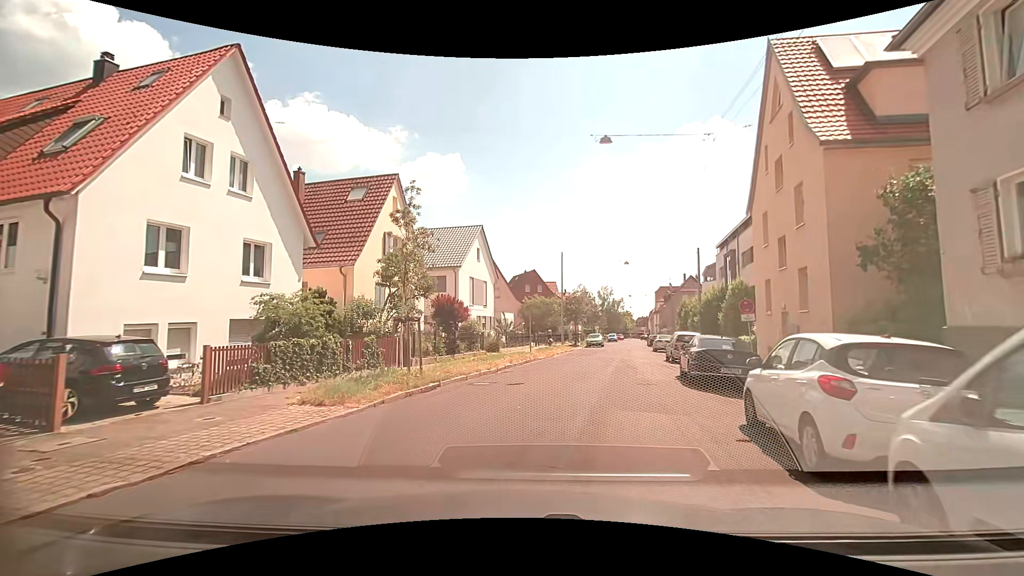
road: residential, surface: asphalt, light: Day
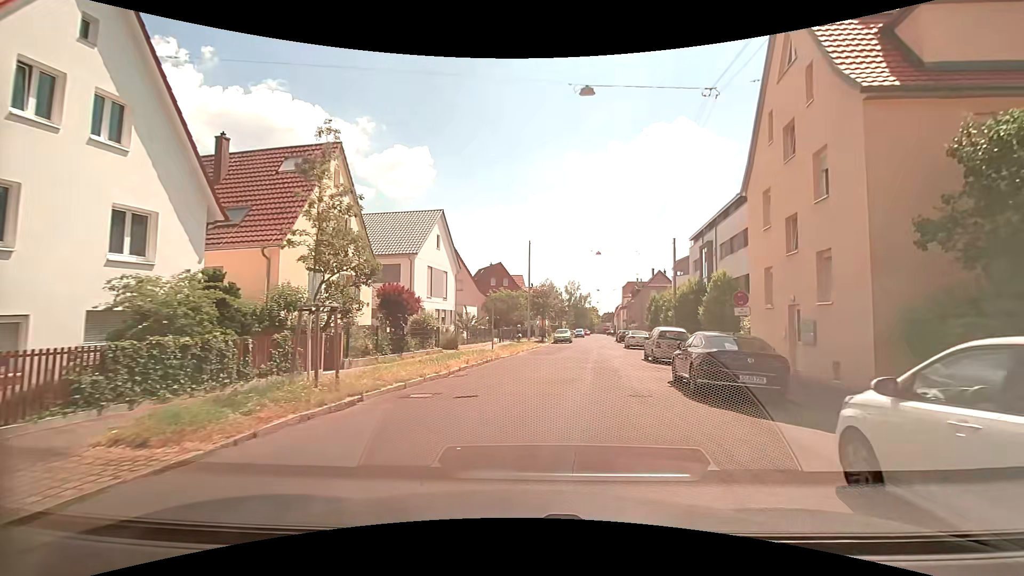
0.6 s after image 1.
(+0.1, +3.6) m; +3°
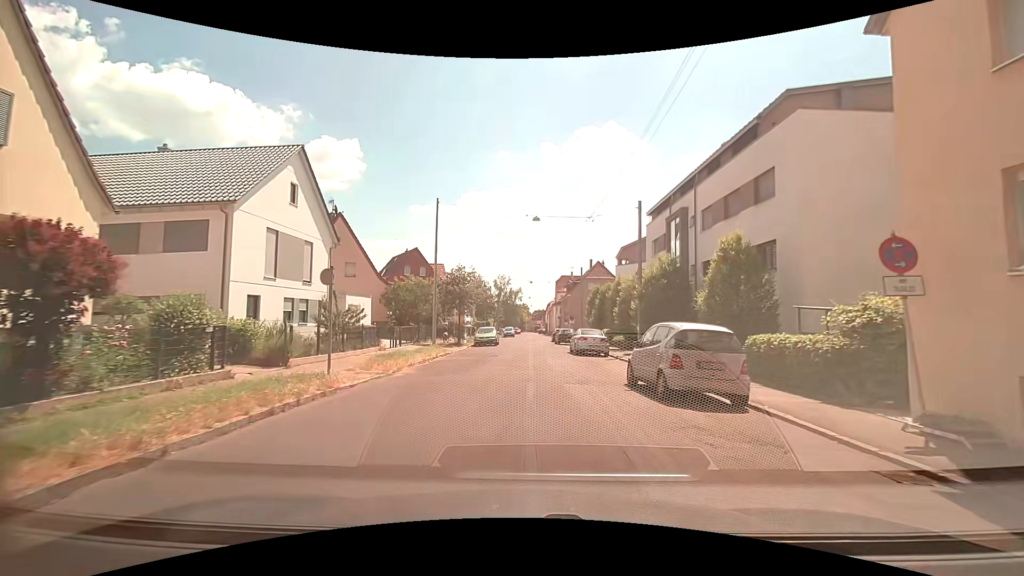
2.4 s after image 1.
(+1.3, +12.5) m; +8°
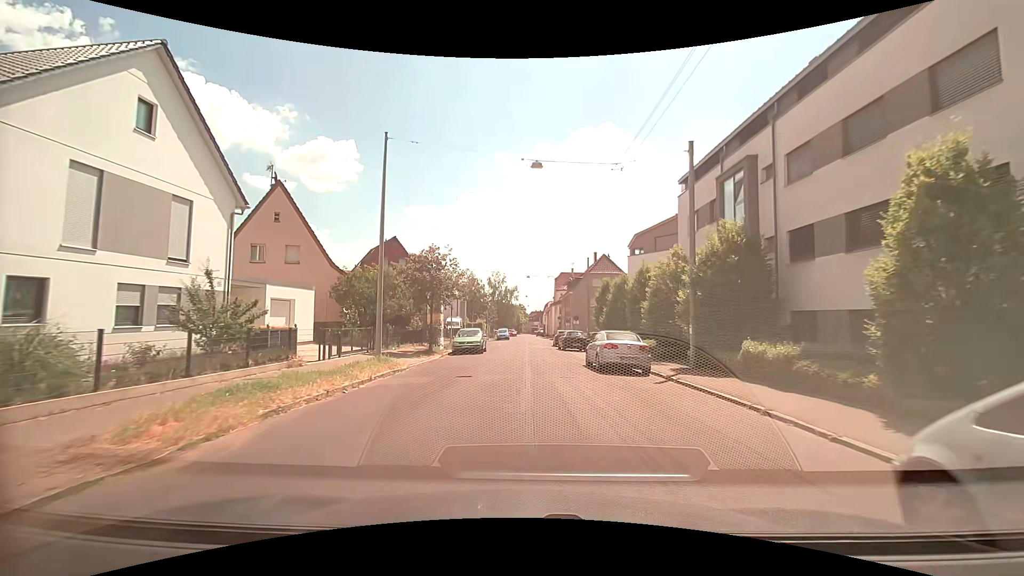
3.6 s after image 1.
(0.0, +9.6) m; +1°
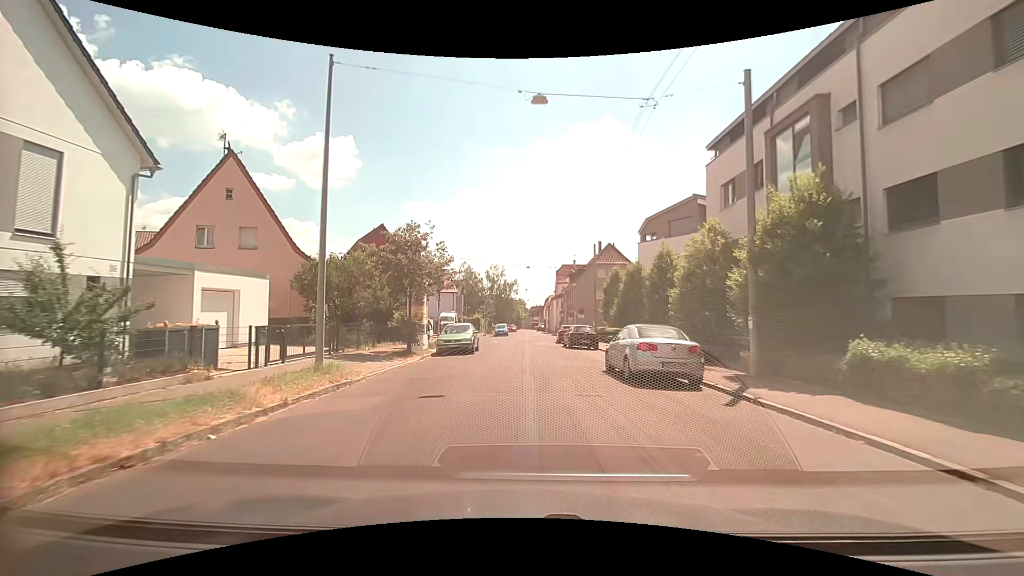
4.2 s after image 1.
(0.0, +4.9) m; -1°
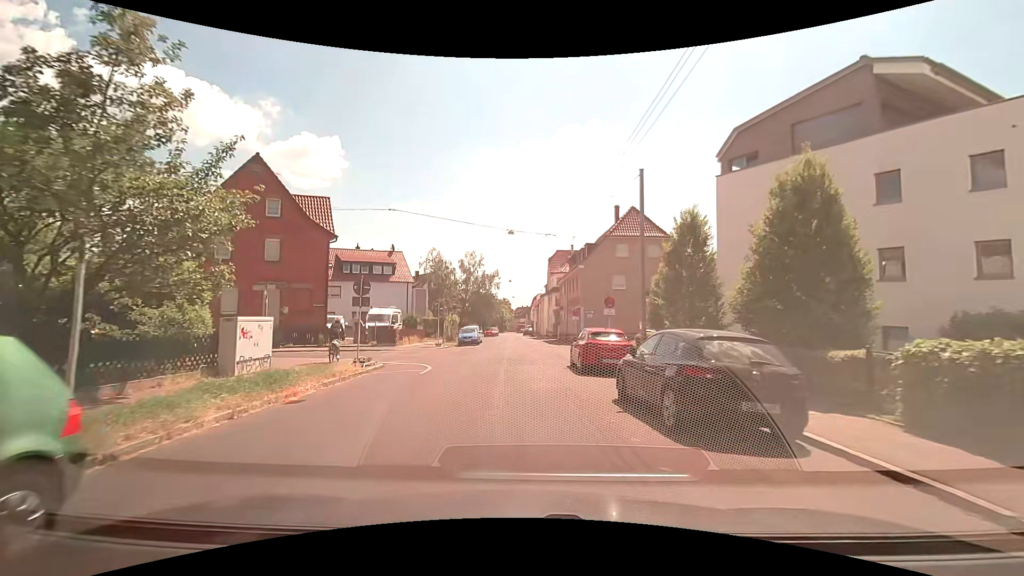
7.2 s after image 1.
(+0.4, +22.5) m; +3°
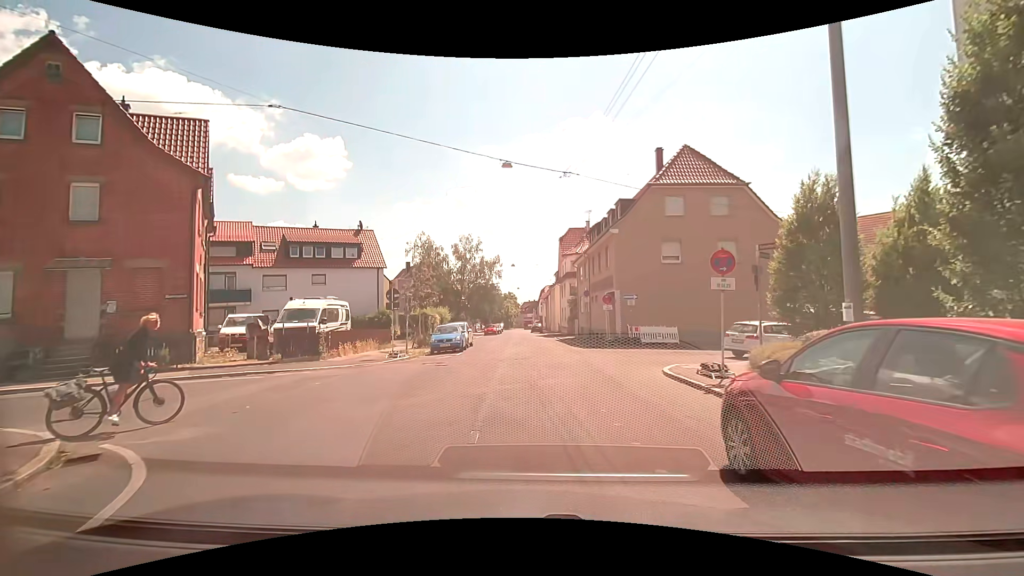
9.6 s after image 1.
(-0.3, +13.6) m; -1°
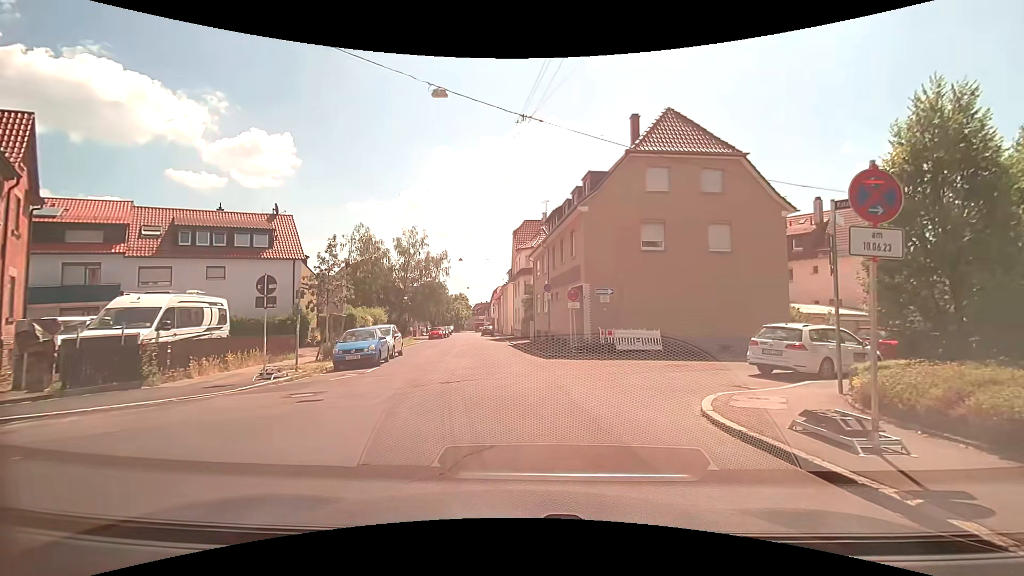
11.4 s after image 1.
(+0.1, +6.4) m; +5°
